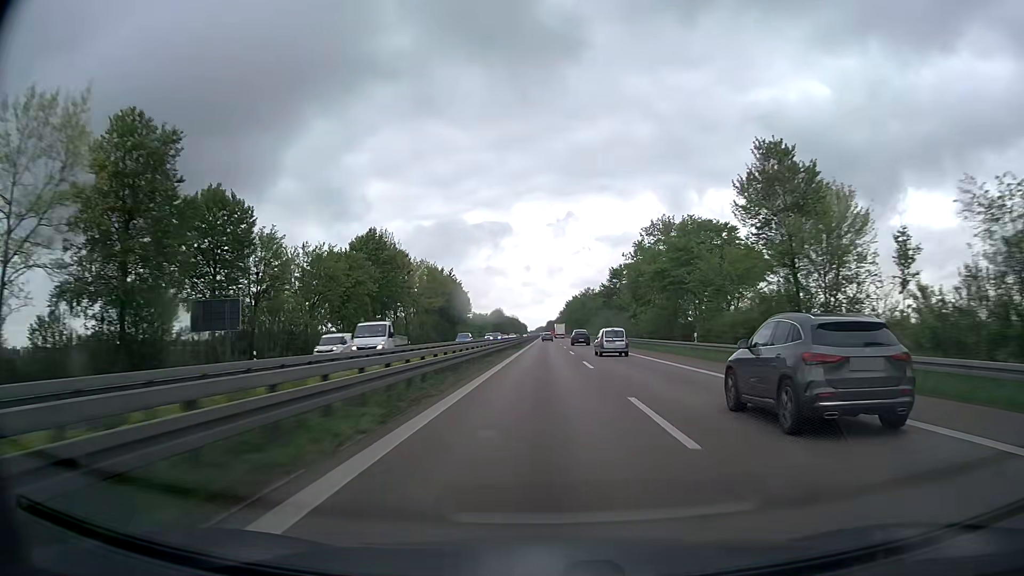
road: trunk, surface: asphalt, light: Day
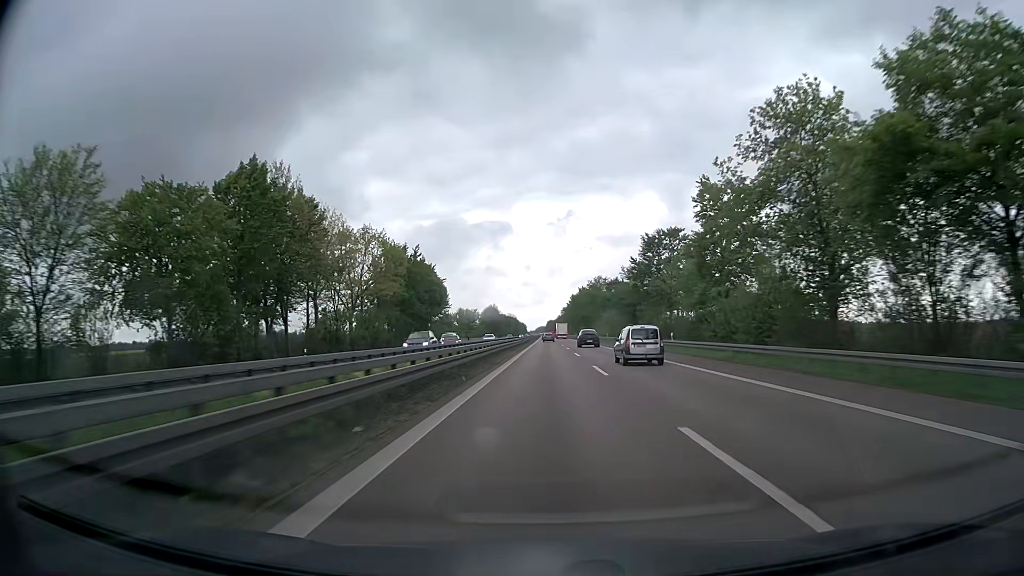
(0.0, +40.3) m; 0°
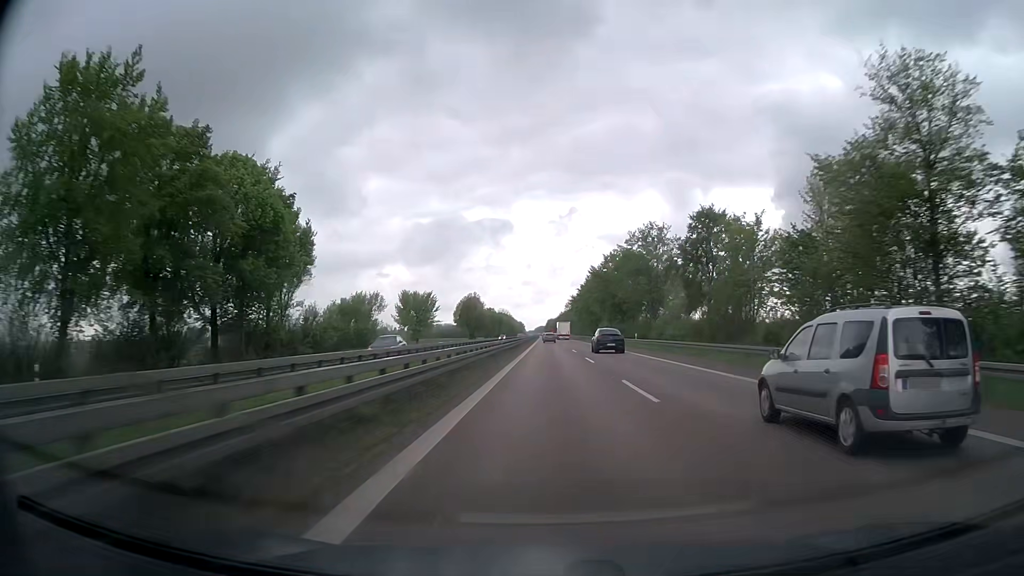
(0.0, +80.1) m; 0°
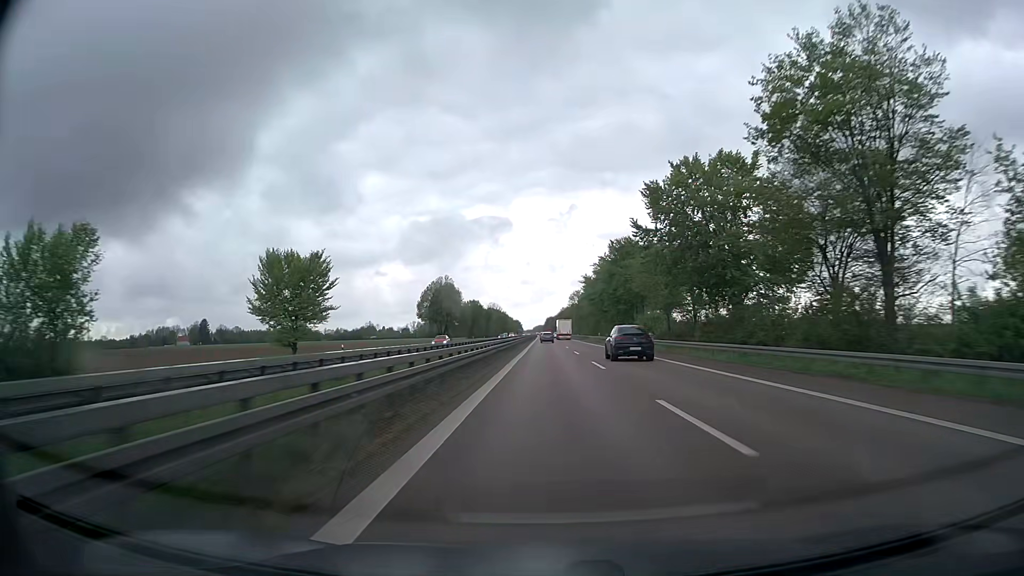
(+0.1, +59.8) m; 0°
